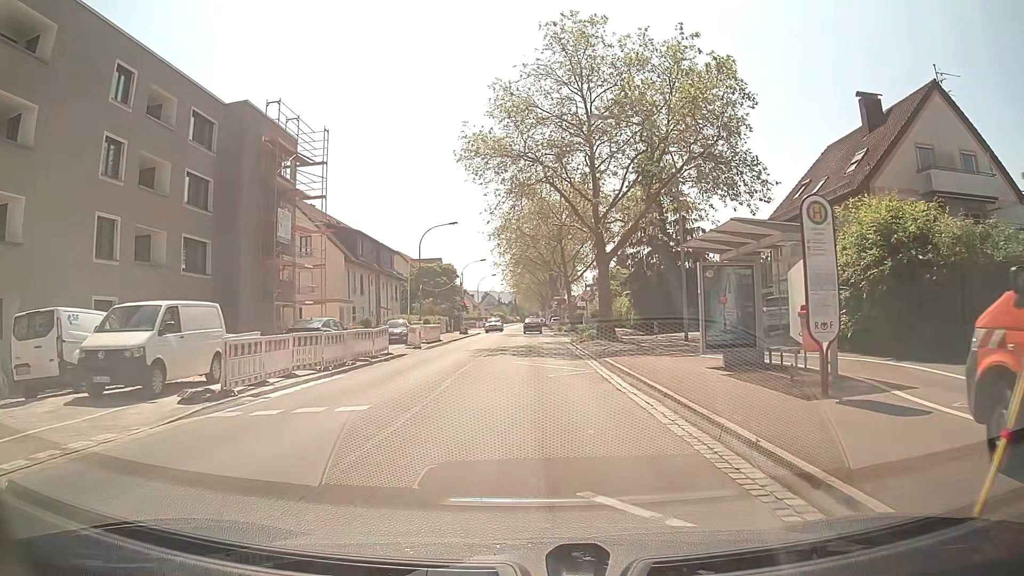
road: secondary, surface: asphalt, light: Day
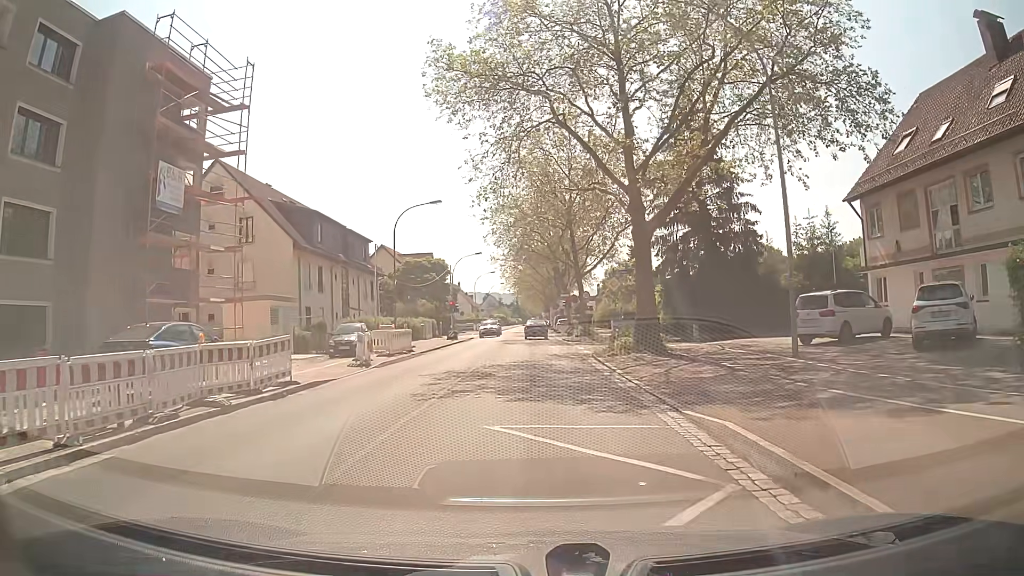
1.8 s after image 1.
(0.0, +11.9) m; -1°
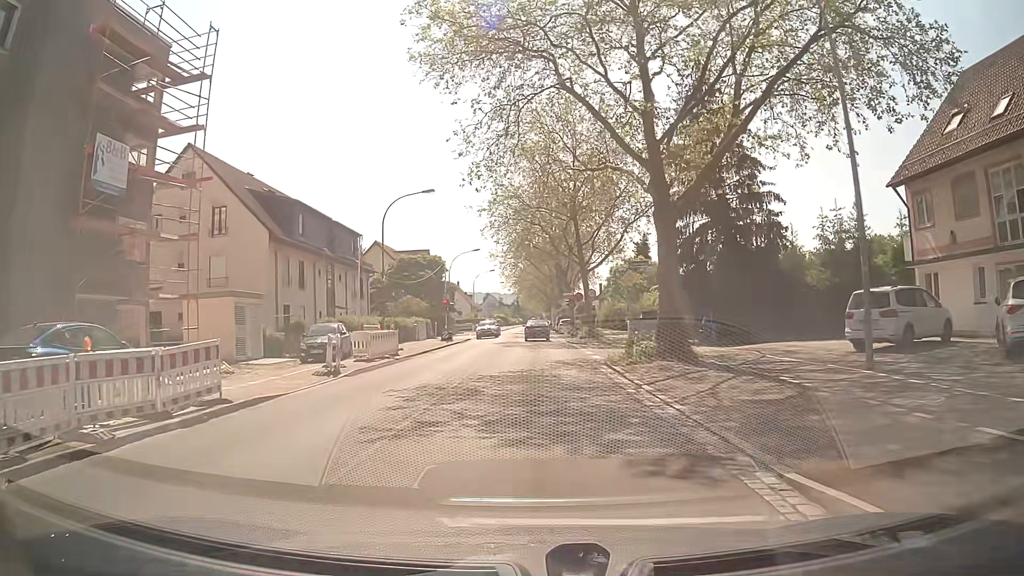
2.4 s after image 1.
(0.0, +4.0) m; 0°
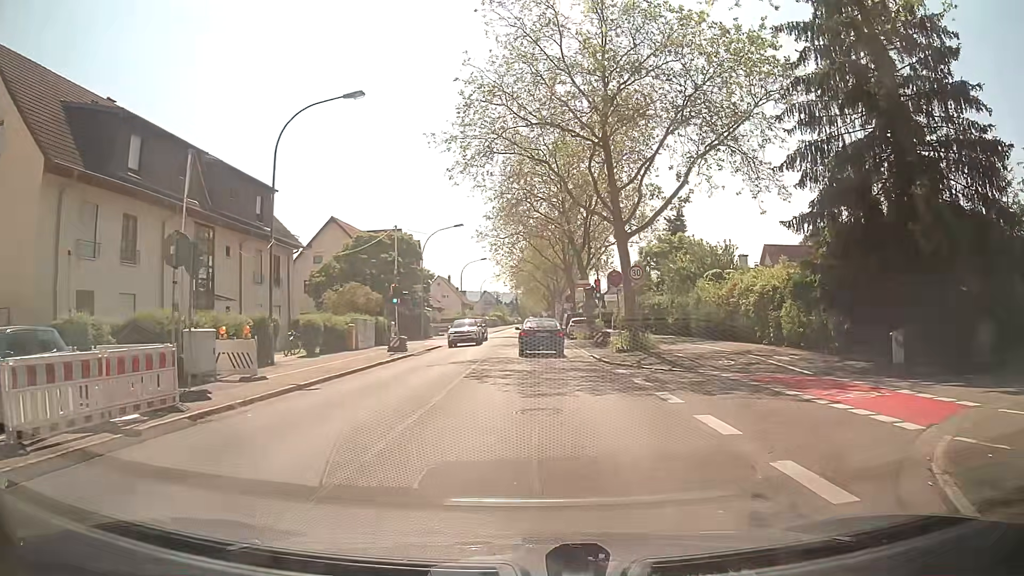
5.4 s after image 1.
(0.0, +19.0) m; 0°
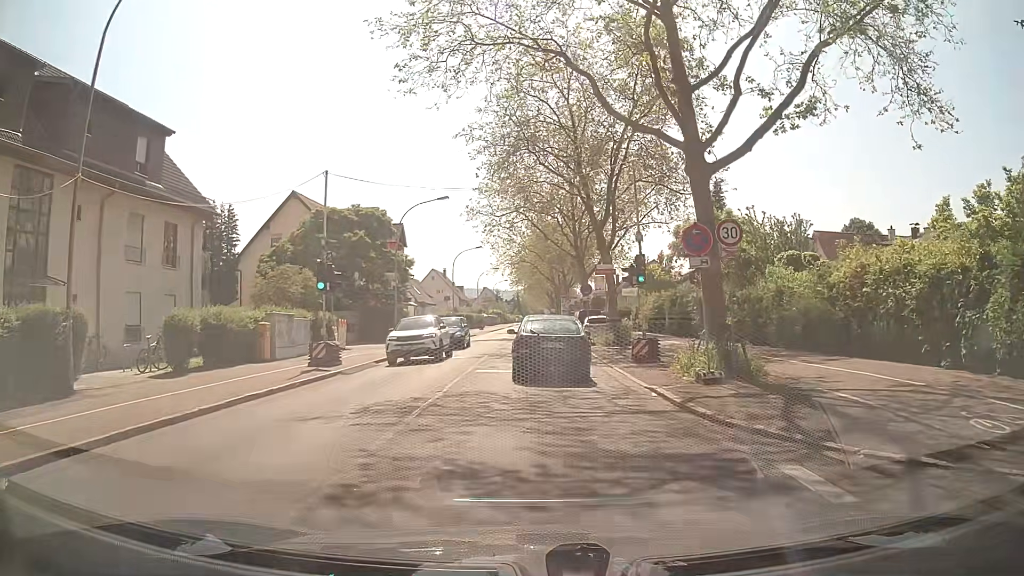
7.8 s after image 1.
(0.0, +11.9) m; 0°
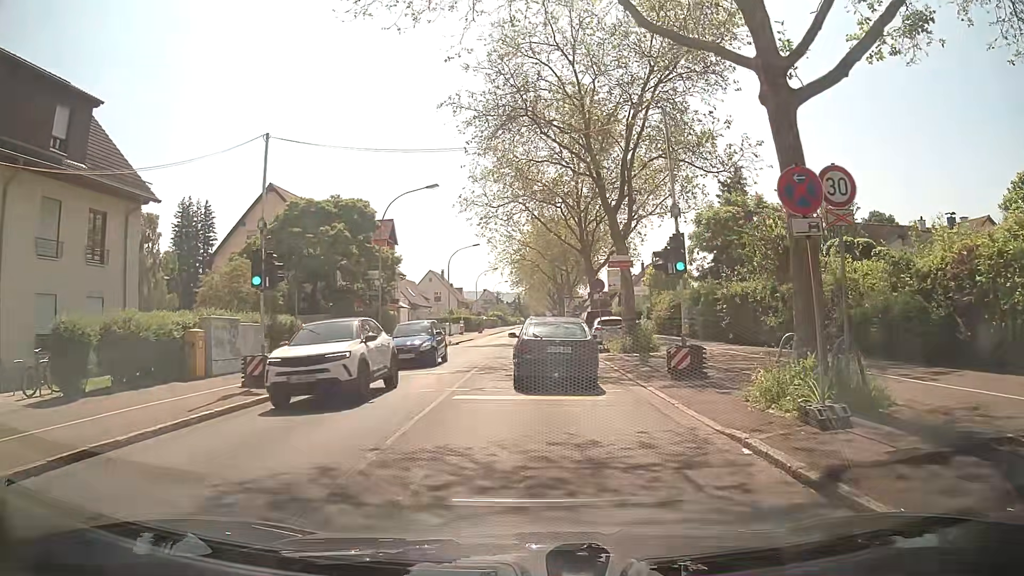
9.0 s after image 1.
(0.0, +5.2) m; 0°
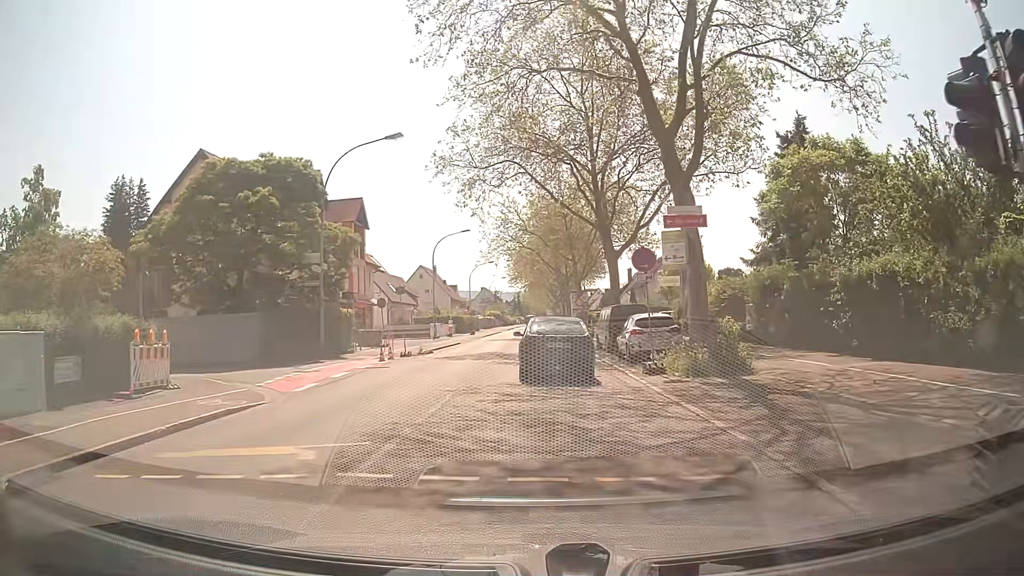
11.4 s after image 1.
(-0.1, +11.6) m; -1°
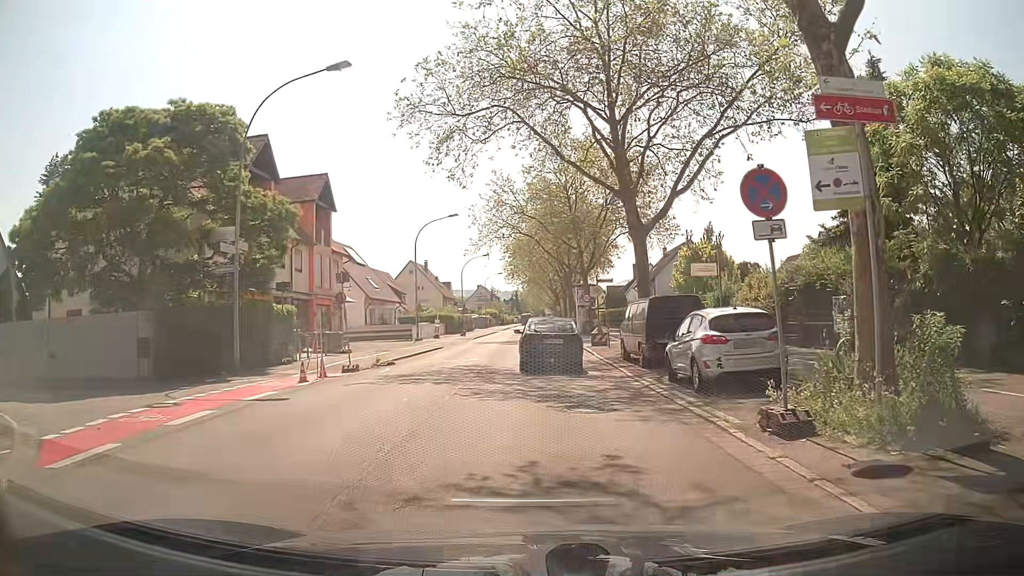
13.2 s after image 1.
(0.0, +8.7) m; 0°
(-1, +10) (-9, +15) (-19, +16) (-29, +16) (-39, +17) (-49, +17) (-59, +17) (-69, +17) (-79, +18) (-89, +17) m
